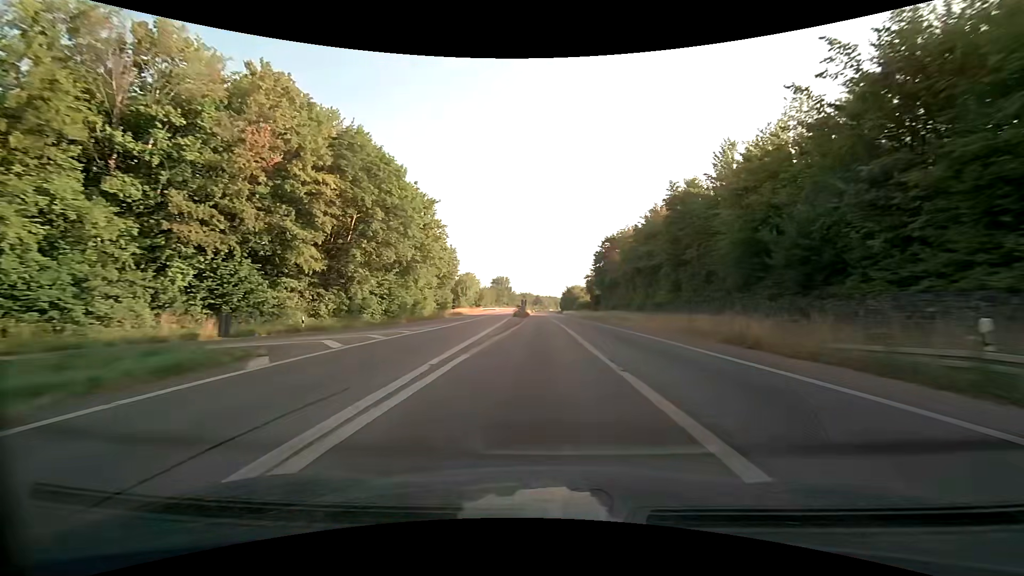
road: trunk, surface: asphalt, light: Day
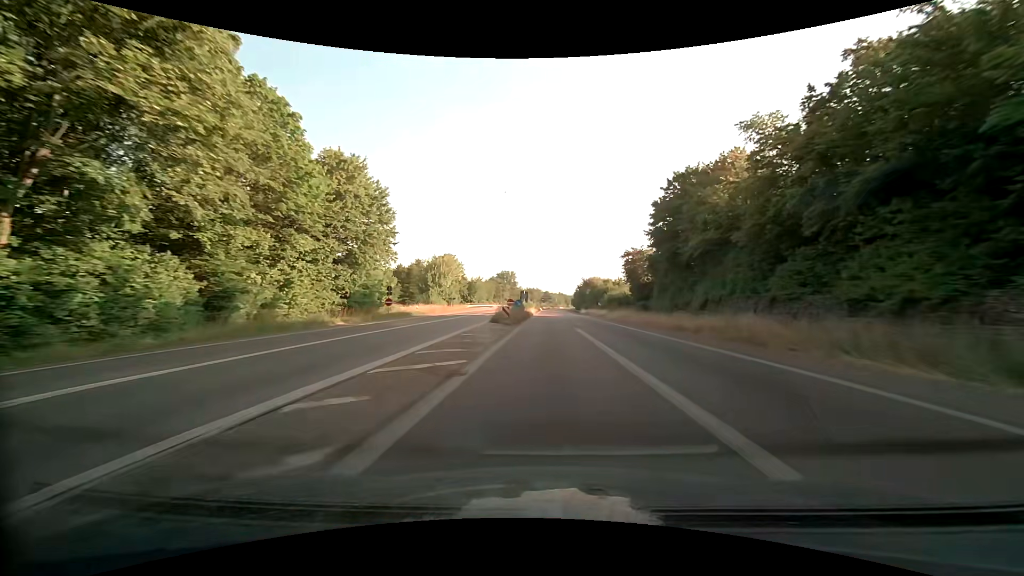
(-0.5, +41.6) m; -1°
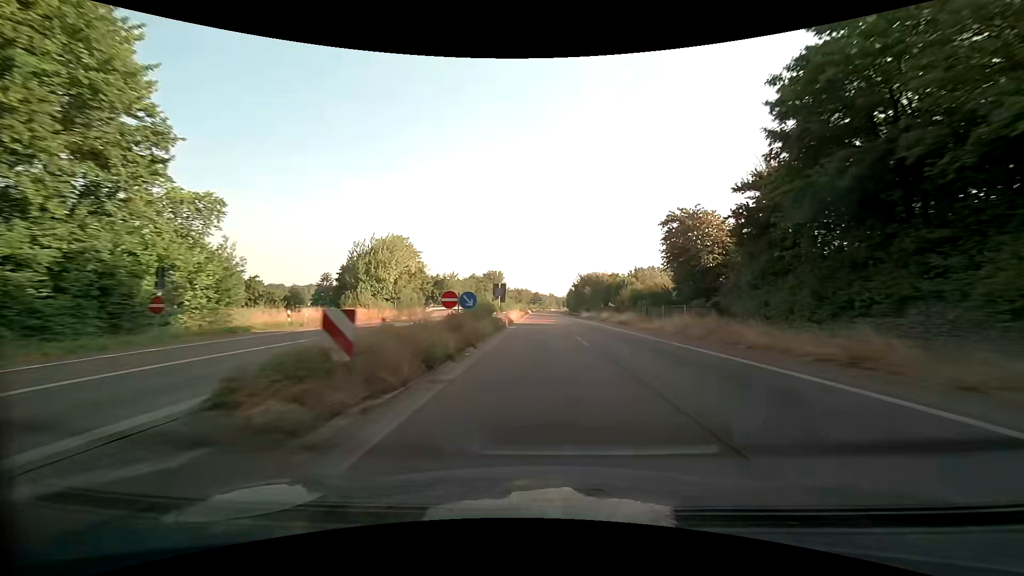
(+0.2, +27.8) m; +1°
(0, +10) (0, +20) (0, +30) (+1, +40) (+1, +50) (+1, +60) (+2, +70) (+2, +80) (+2, +90) (+2, +100) m
